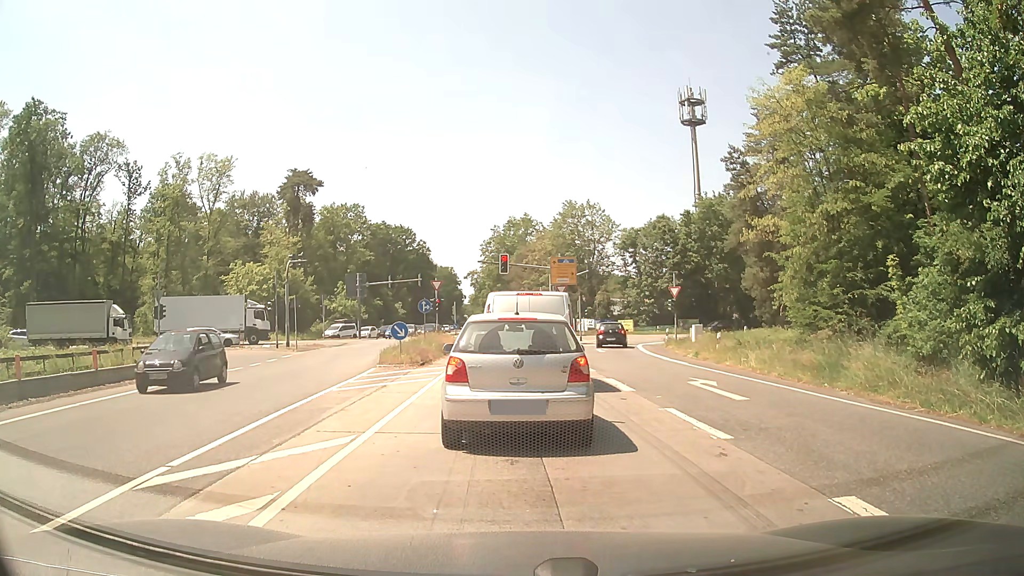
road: secondary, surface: asphalt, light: Day
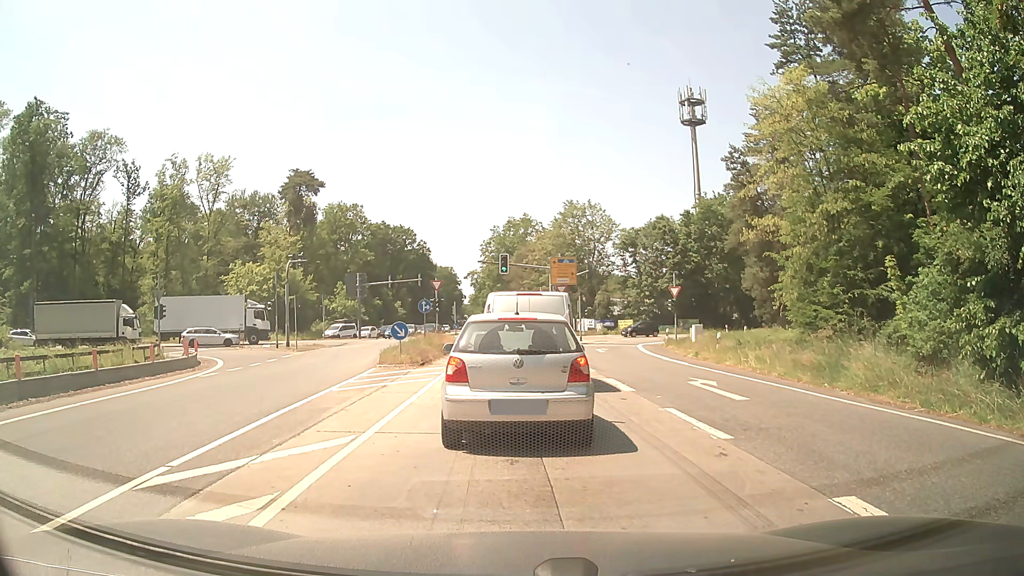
(0.0, 0.0) m; 0°
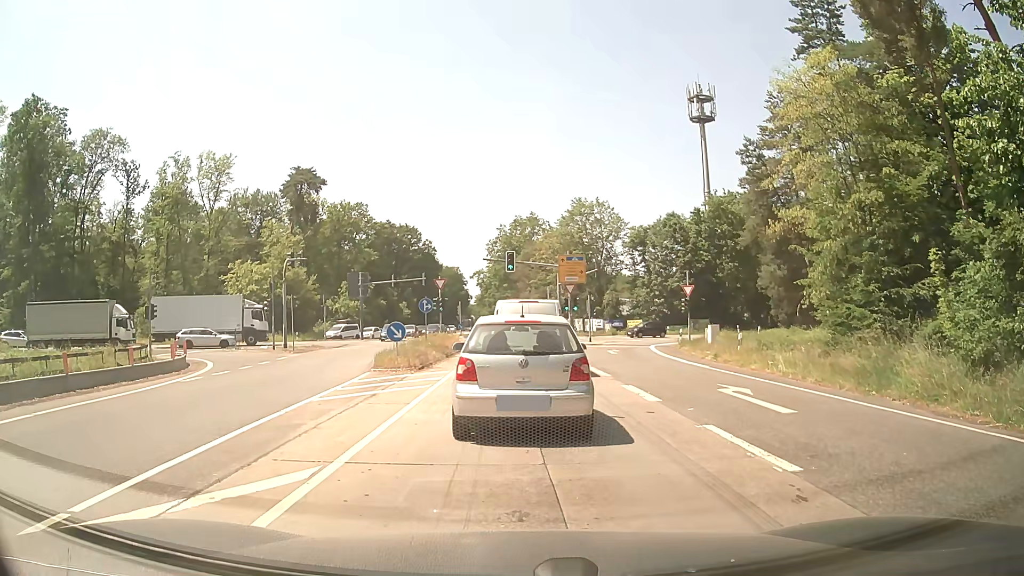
(0.0, +1.9) m; 0°
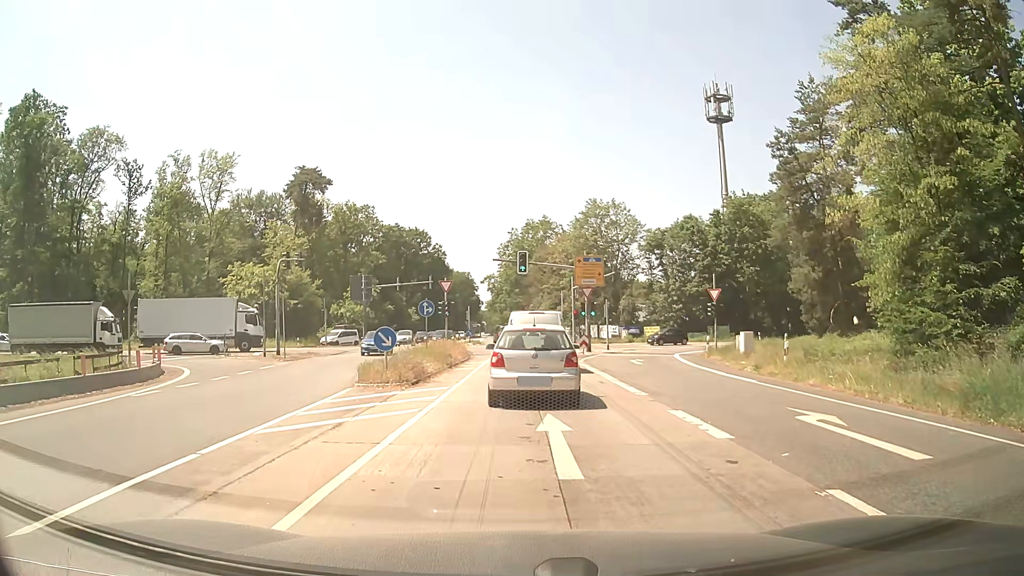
(+0.1, +3.7) m; -1°
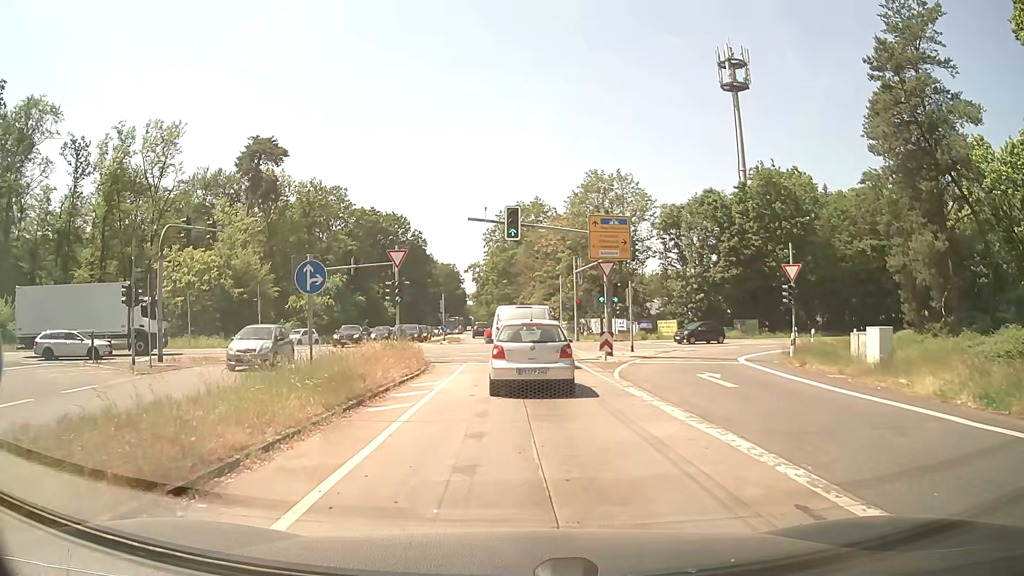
(+0.4, +13.7) m; +3°
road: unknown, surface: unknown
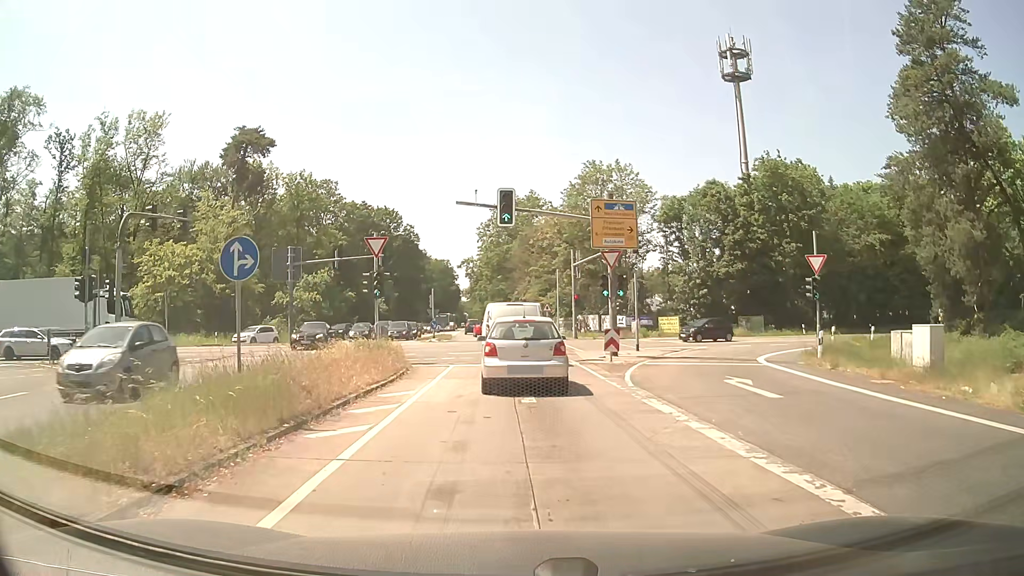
(0.0, +3.0) m; 0°
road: secondary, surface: asphalt
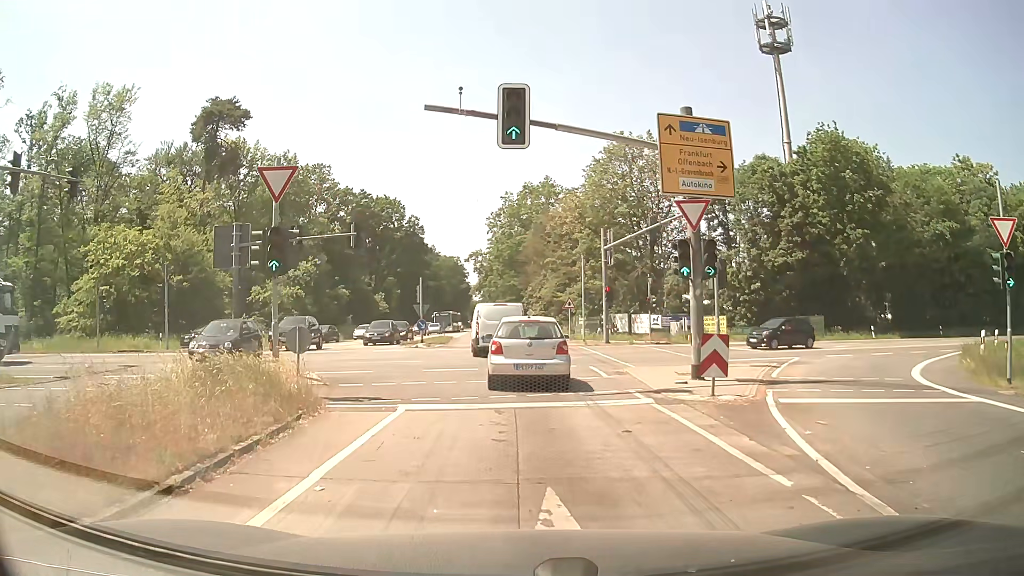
(0.0, +10.8) m; -1°
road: secondary_link
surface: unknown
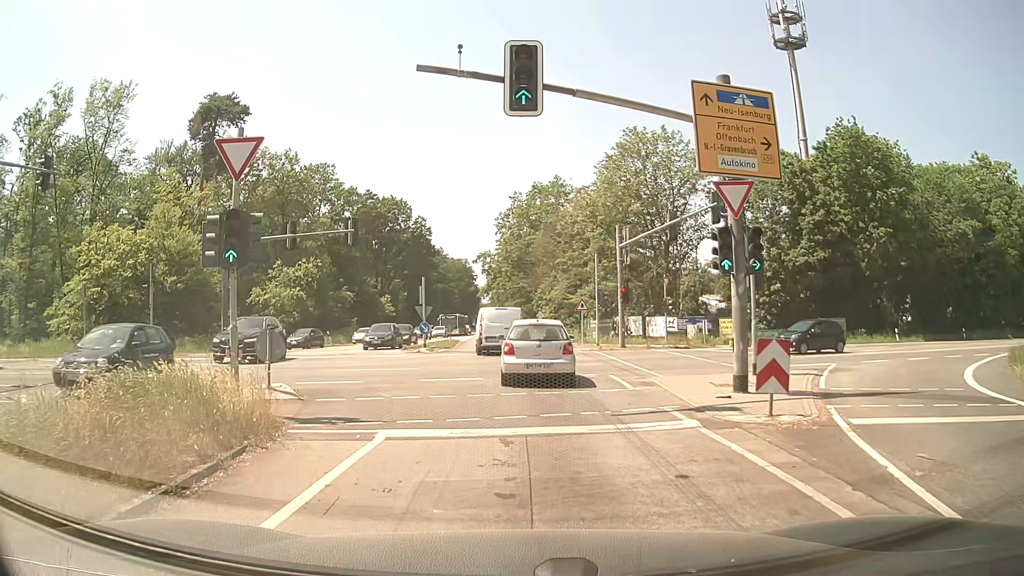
(0.0, +2.4) m; 0°
